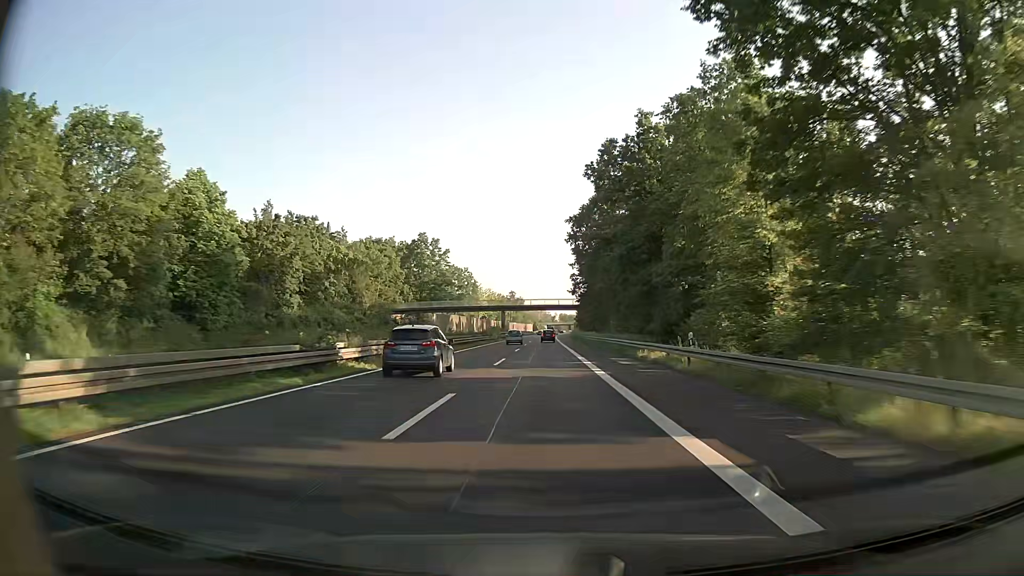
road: trunk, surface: asphalt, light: Day
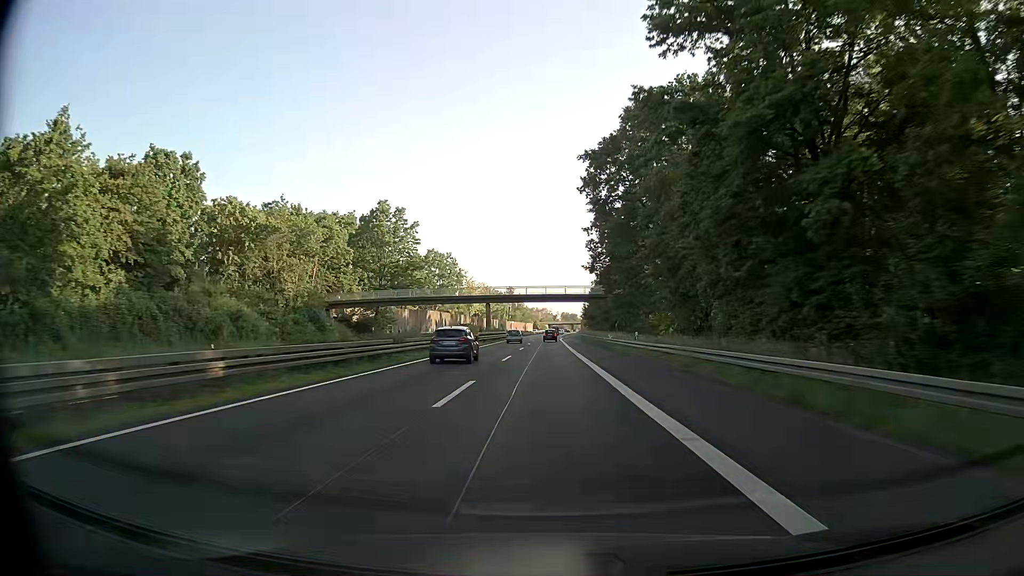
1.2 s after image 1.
(0.0, +32.6) m; 0°
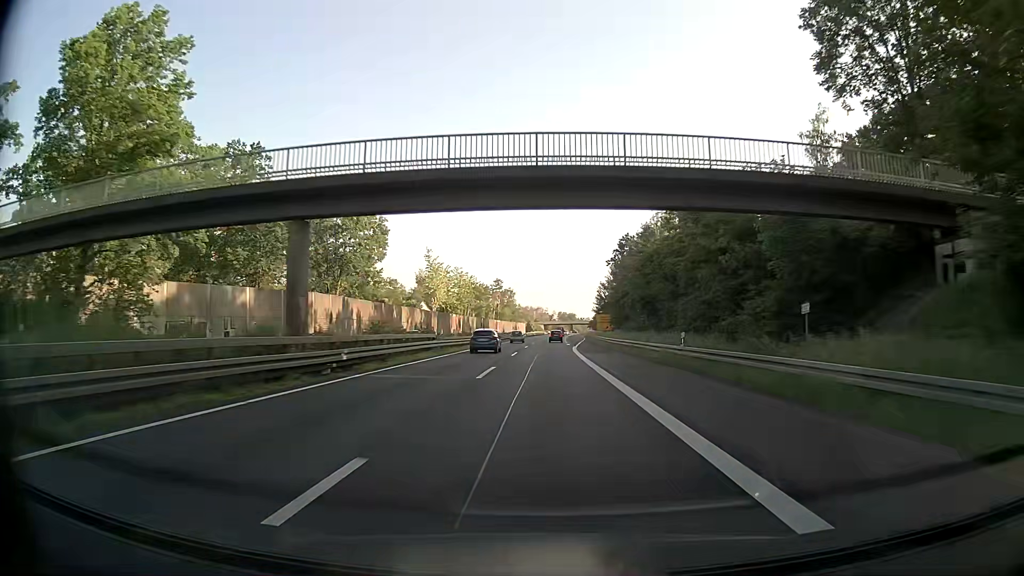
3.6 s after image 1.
(+0.3, +65.1) m; +1°
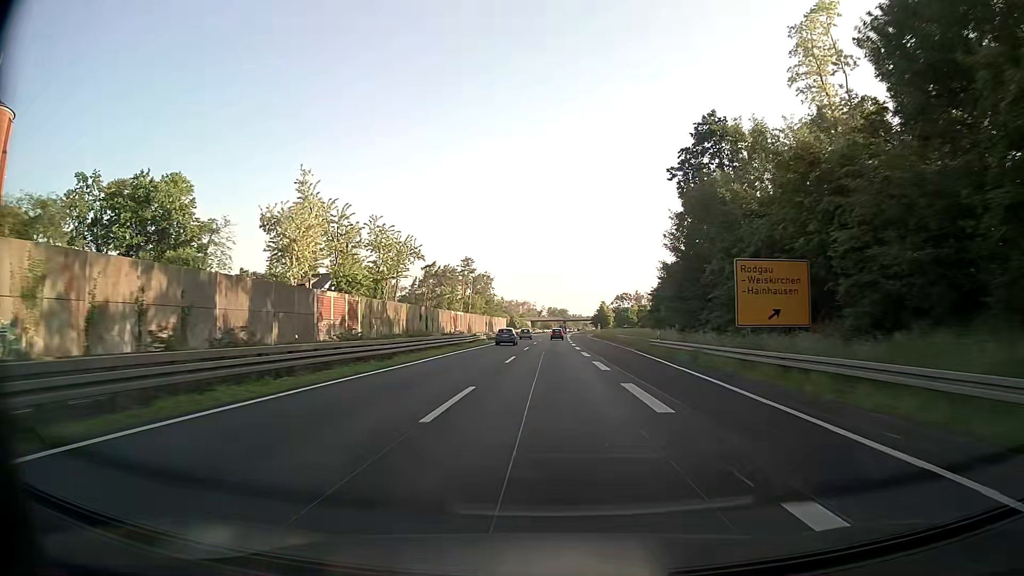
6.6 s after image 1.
(+0.5, +81.3) m; +1°
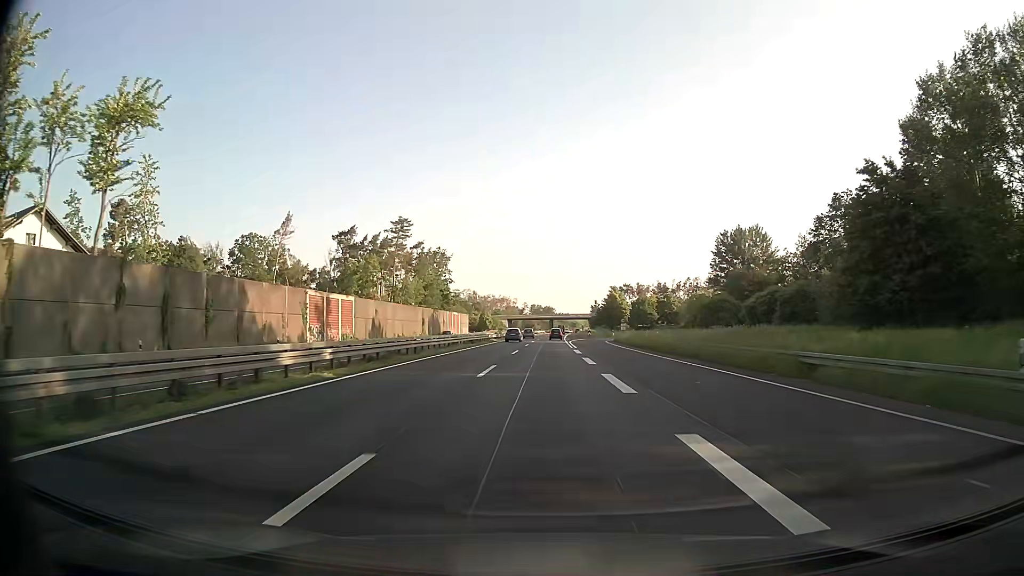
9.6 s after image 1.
(+1.2, +80.8) m; +1°
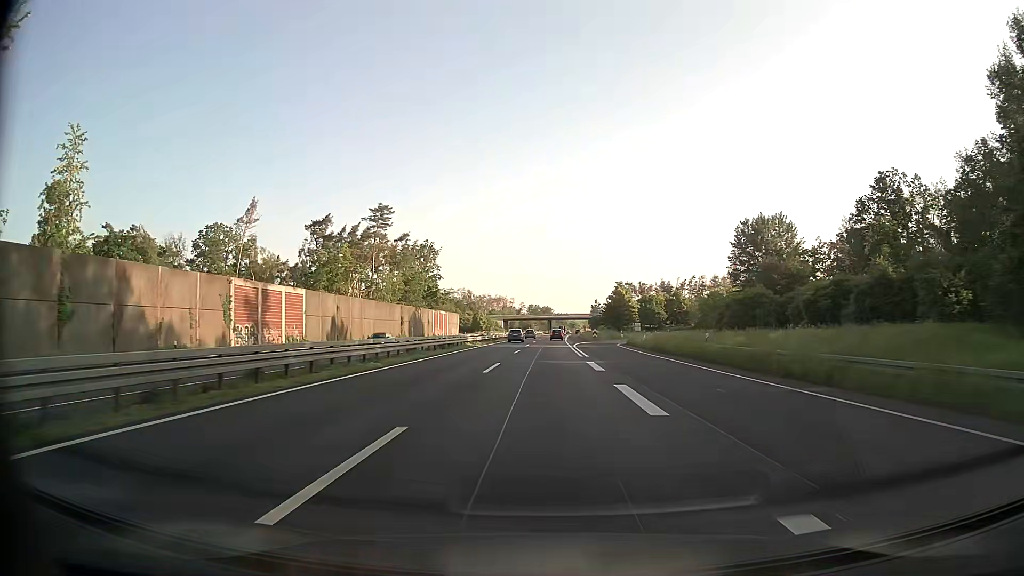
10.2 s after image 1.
(+0.1, +16.1) m; 0°
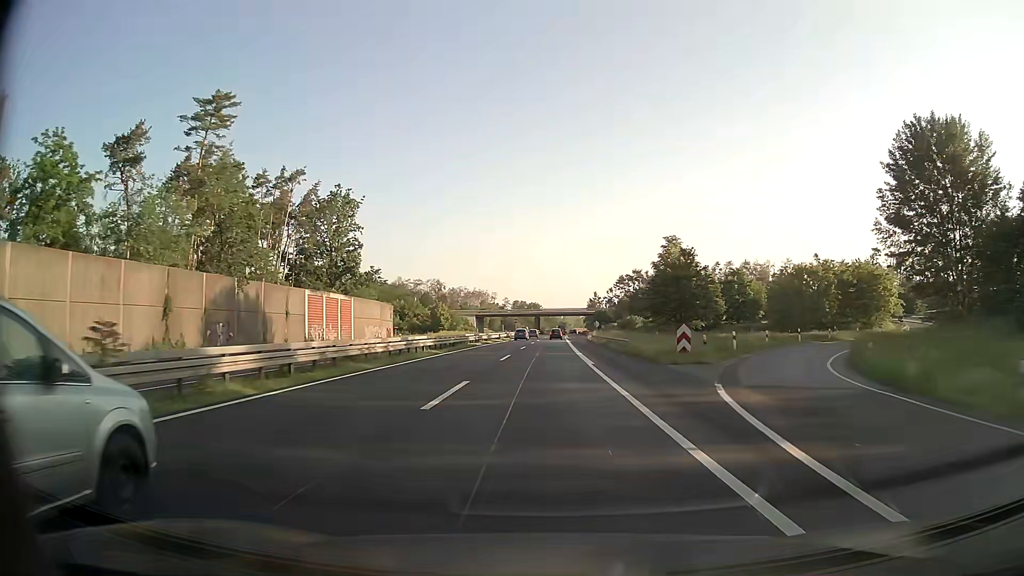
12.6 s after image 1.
(+0.5, +64.0) m; +1°
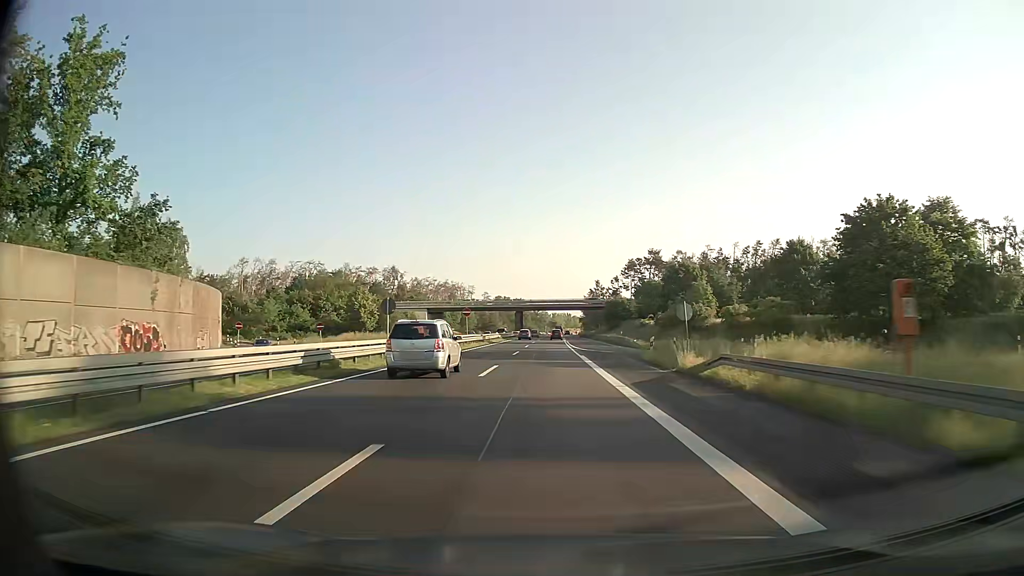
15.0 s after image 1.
(+0.5, +63.5) m; +1°
(0, +10) (0, +20) (0, +30) (0, +40) (0, +50) (0, +60) (+1, +70) (+1, +80) (+1, +90) (+1, +100) m
